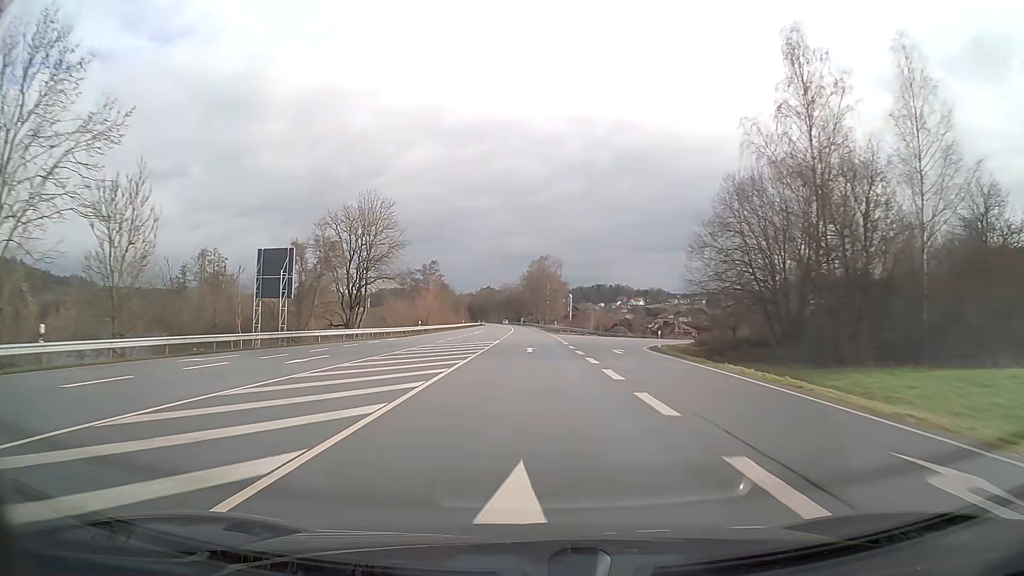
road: primary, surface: asphalt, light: Day
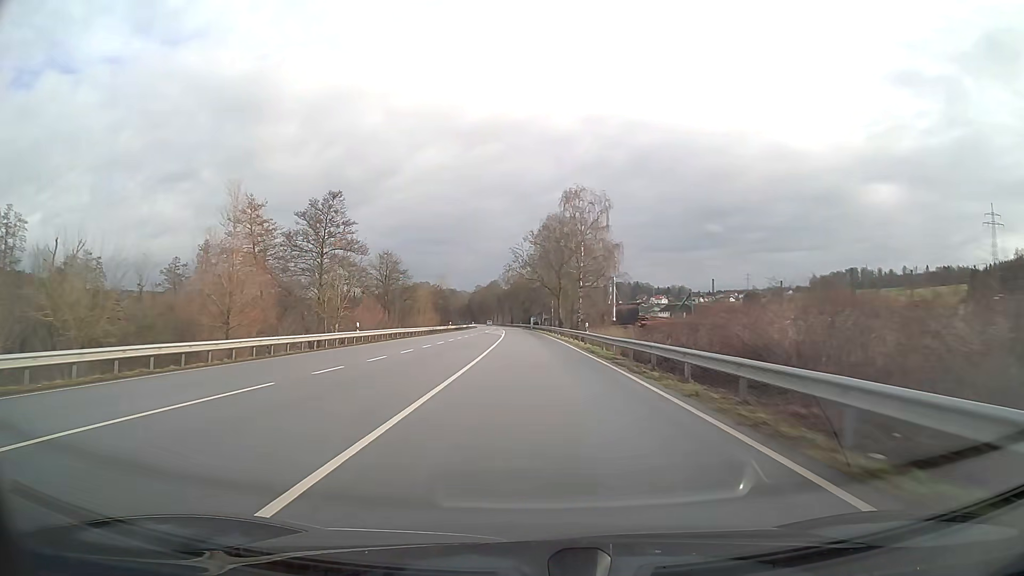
(-0.7, +79.1) m; -1°
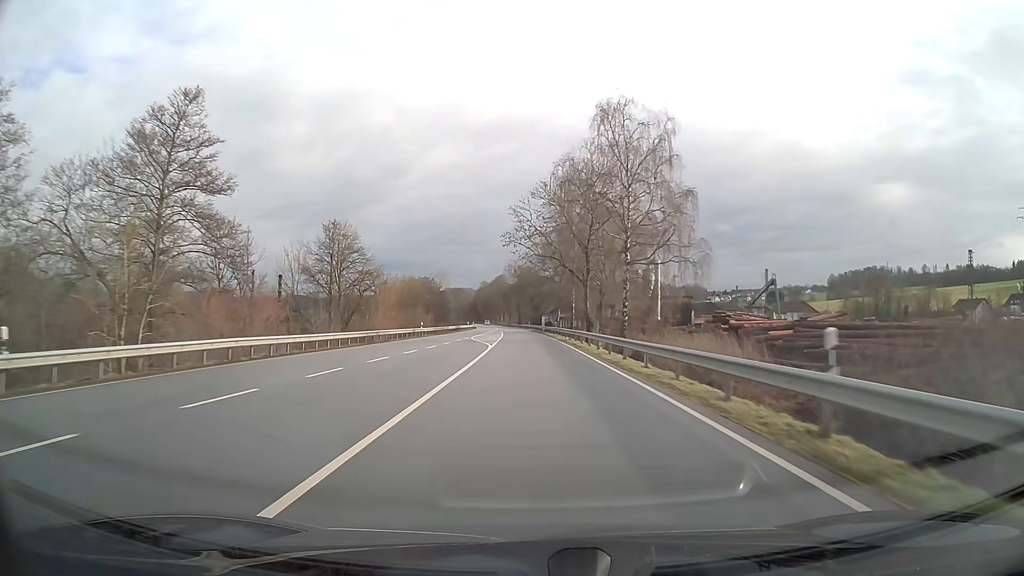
(-0.2, +31.6) m; -1°
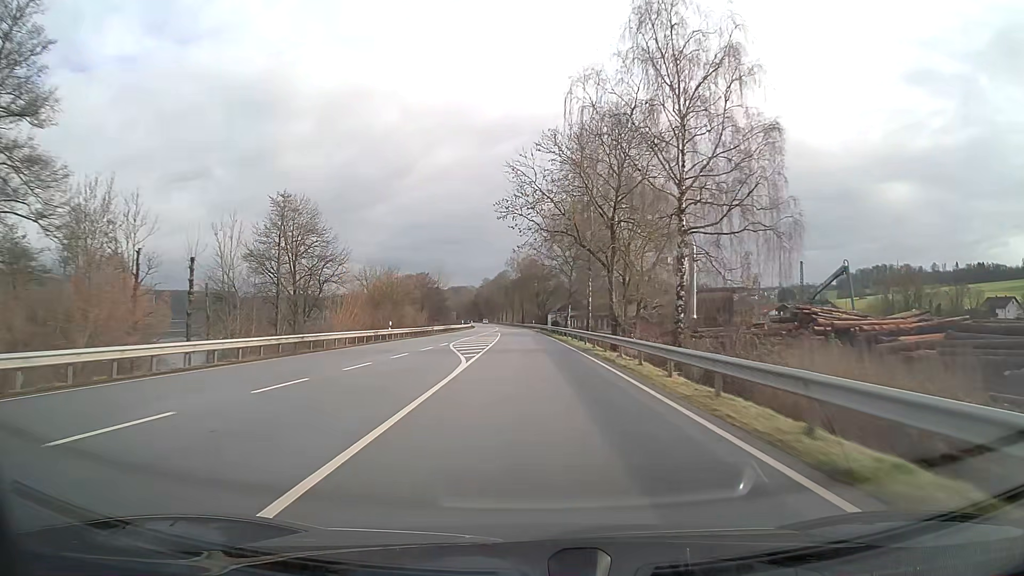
(-0.1, +15.8) m; 0°
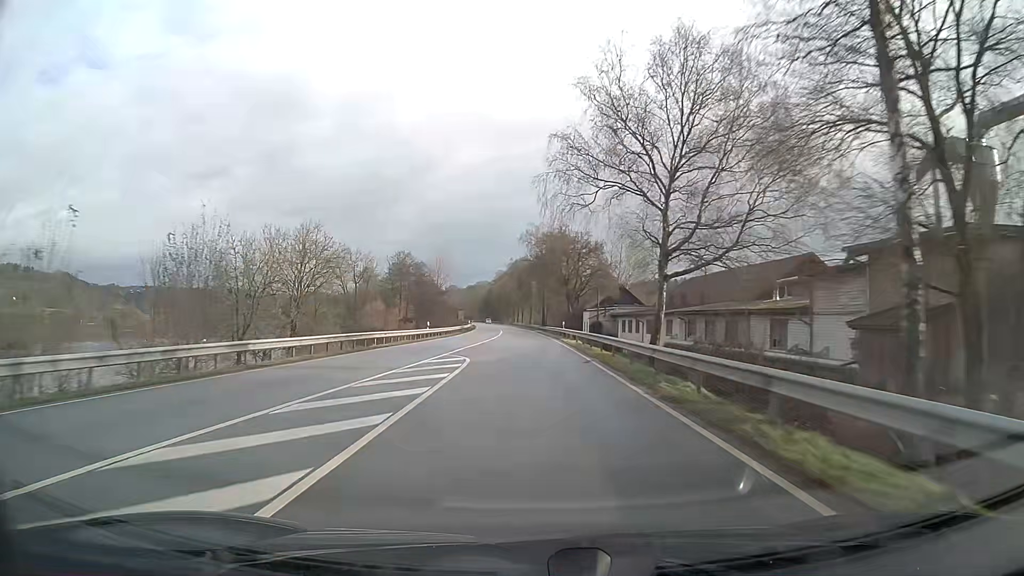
(-0.7, +47.5) m; -2°
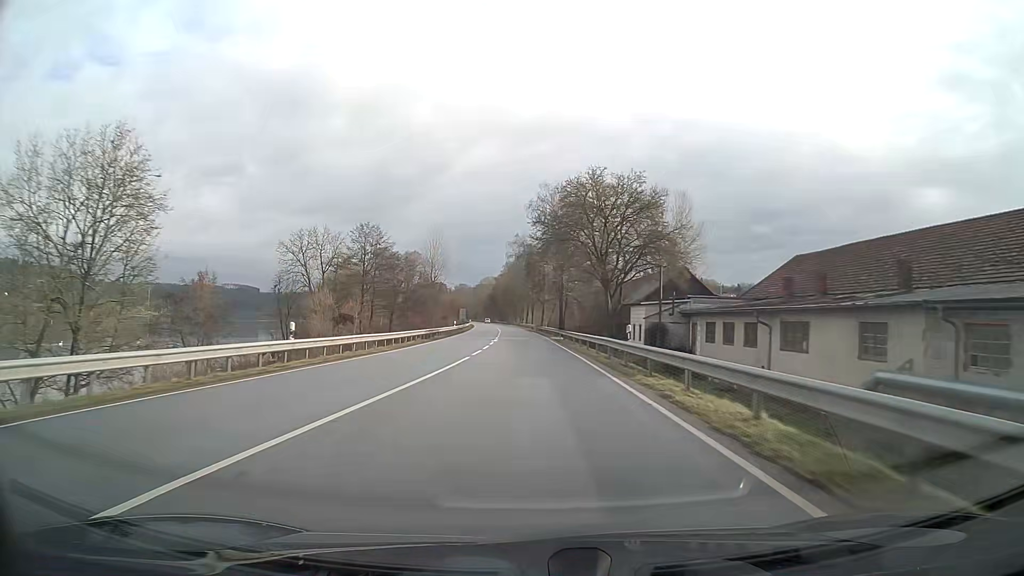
(-0.3, +31.6) m; -1°
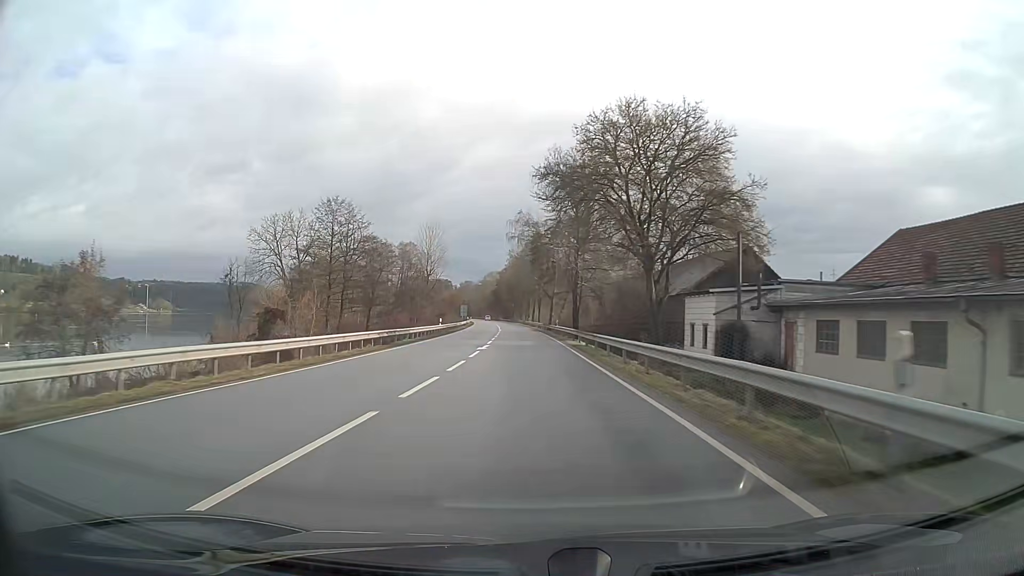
(0.0, +15.8) m; 0°
